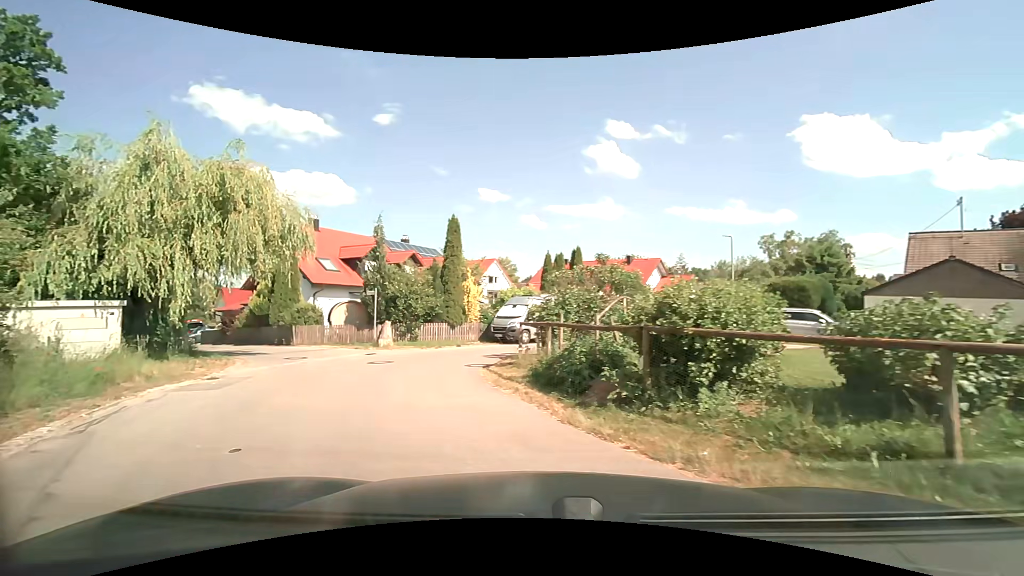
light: Day
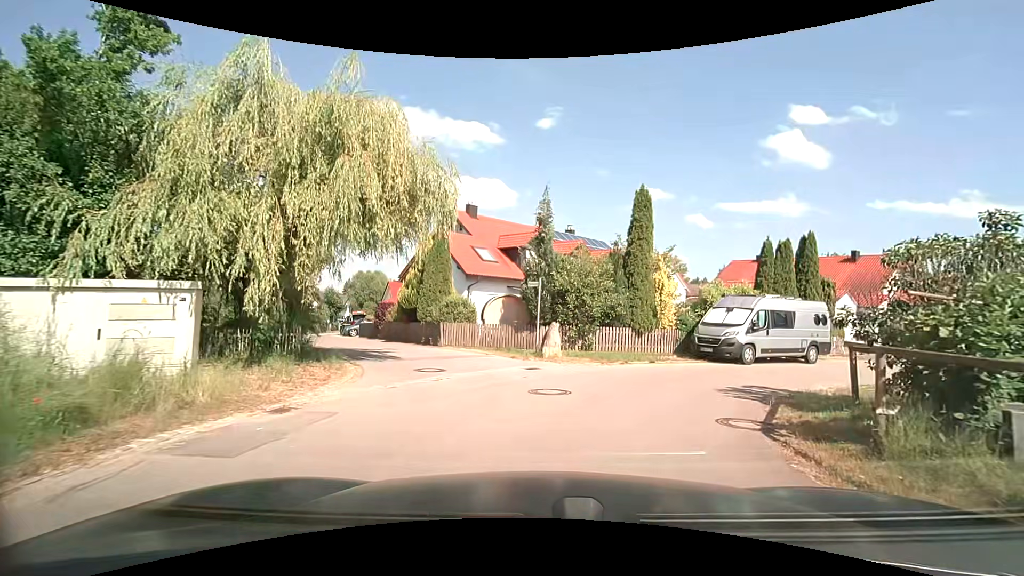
(-1.6, +6.3) m; -18°
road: residential
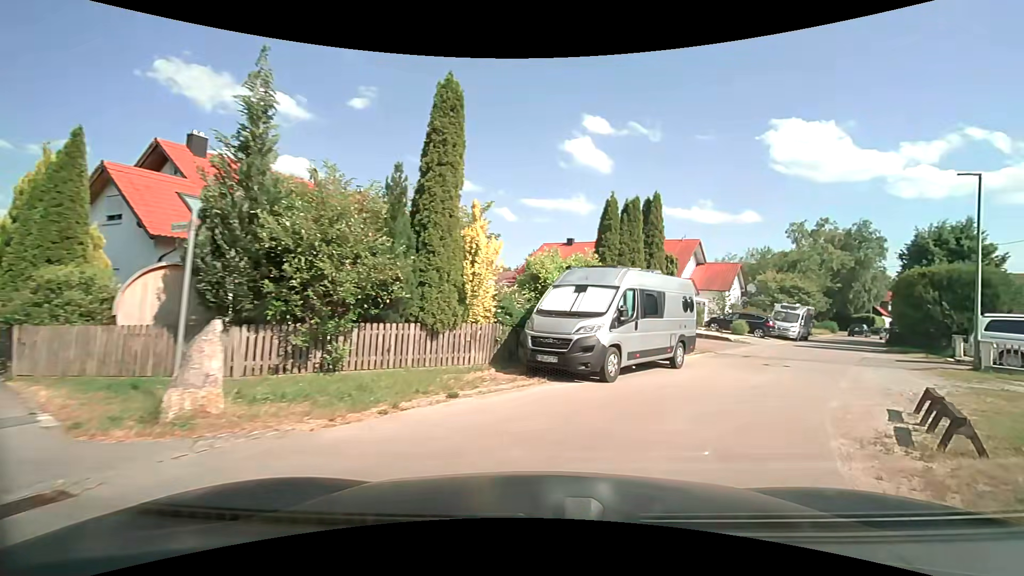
(+1.3, +9.1) m; +21°
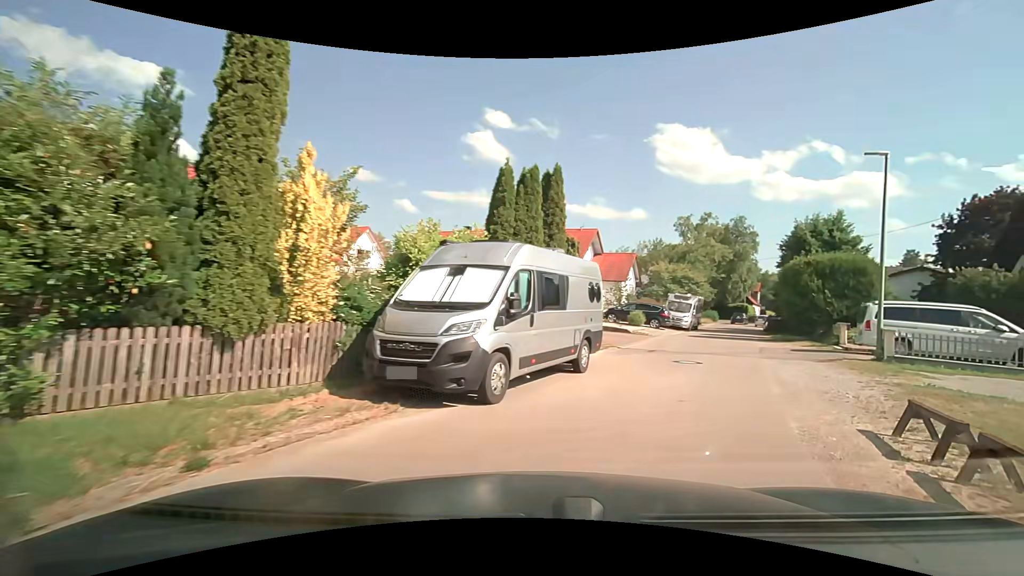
(+0.3, +3.3) m; +11°
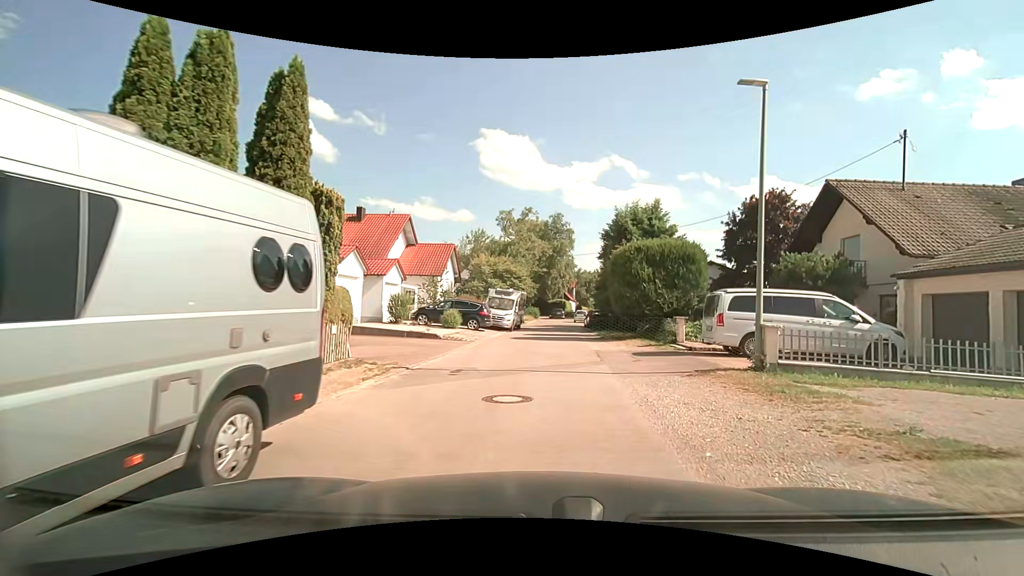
(+1.4, +6.7) m; +20°
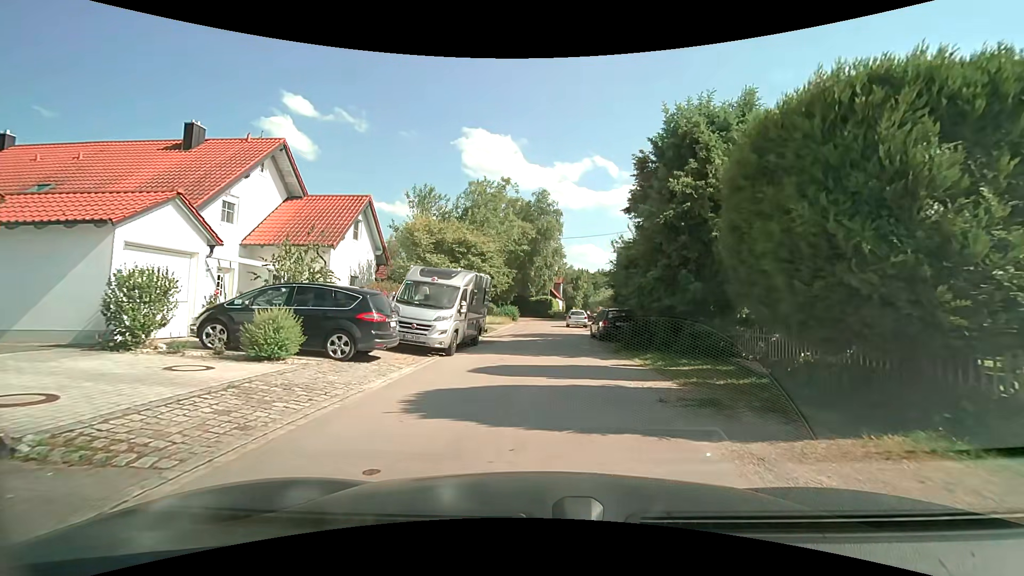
(+0.3, +16.8) m; +2°
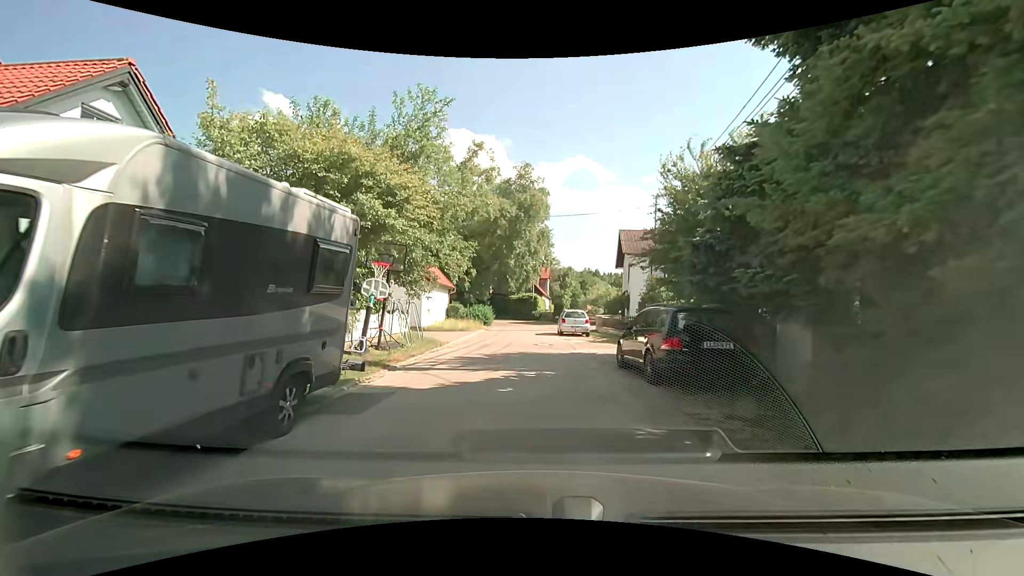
(+0.3, +12.8) m; +1°
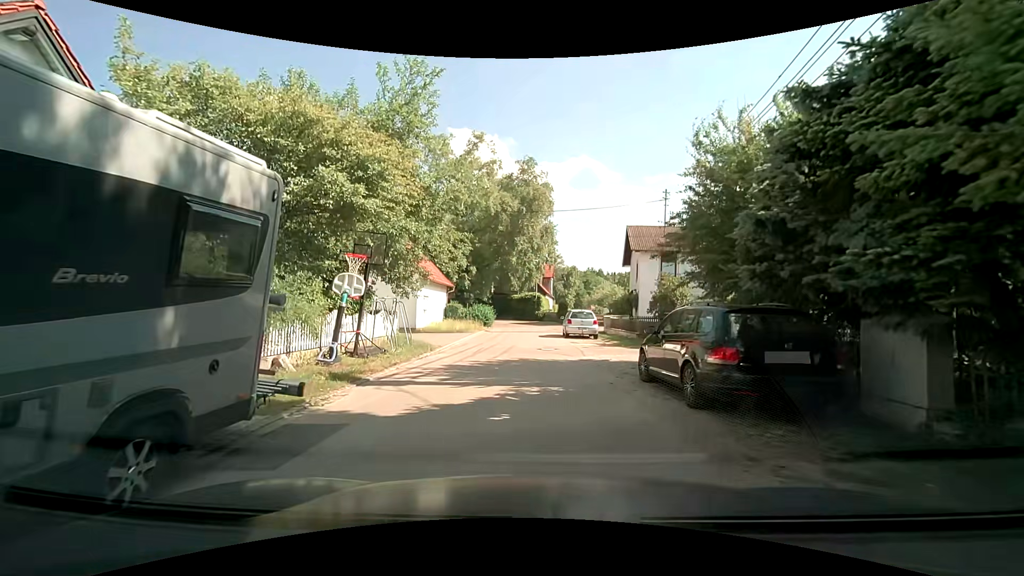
(0.0, +2.2) m; -1°
